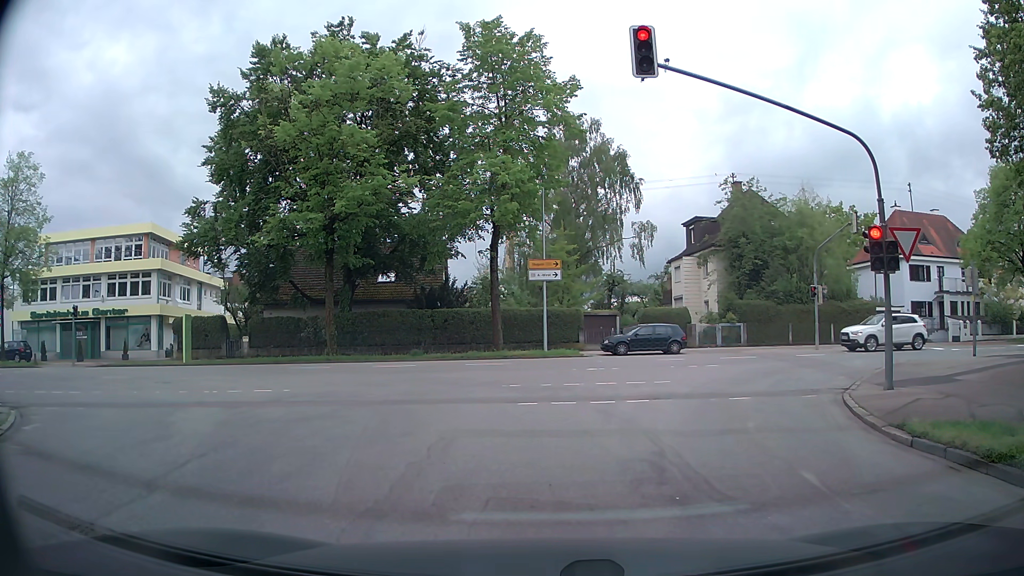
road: residential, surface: asphalt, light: Day
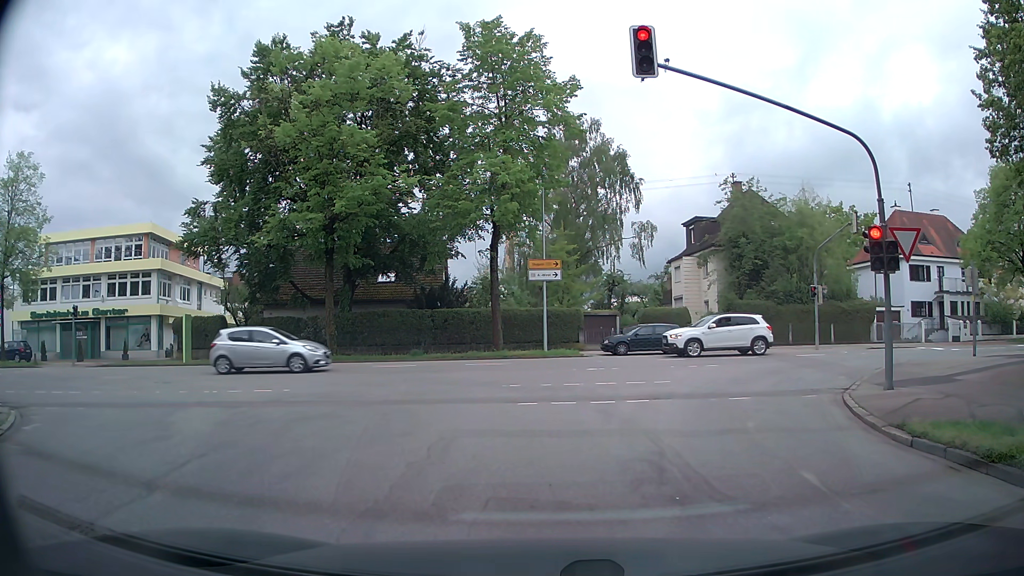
(0.0, 0.0) m; 0°
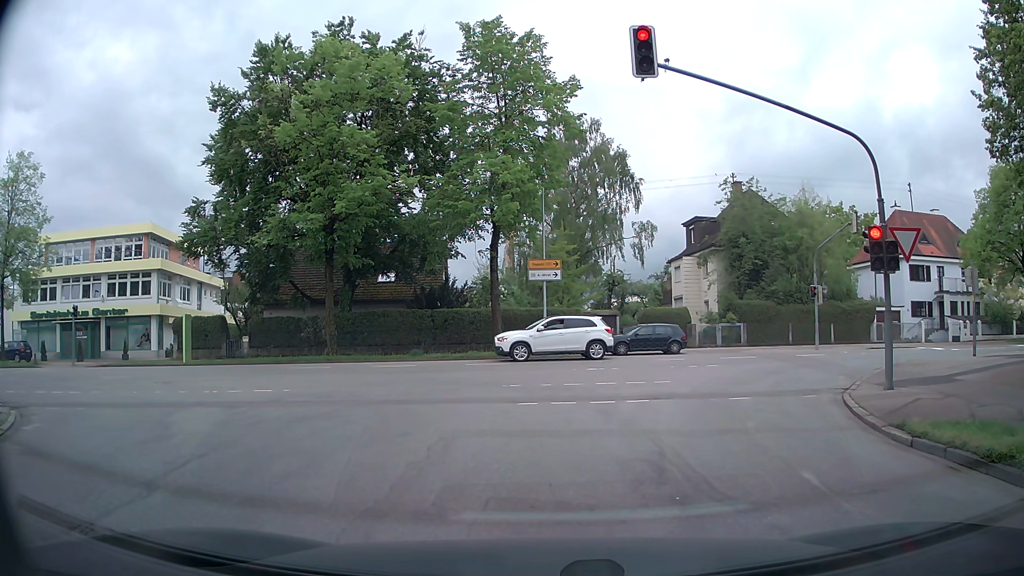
(0.0, 0.0) m; 0°
